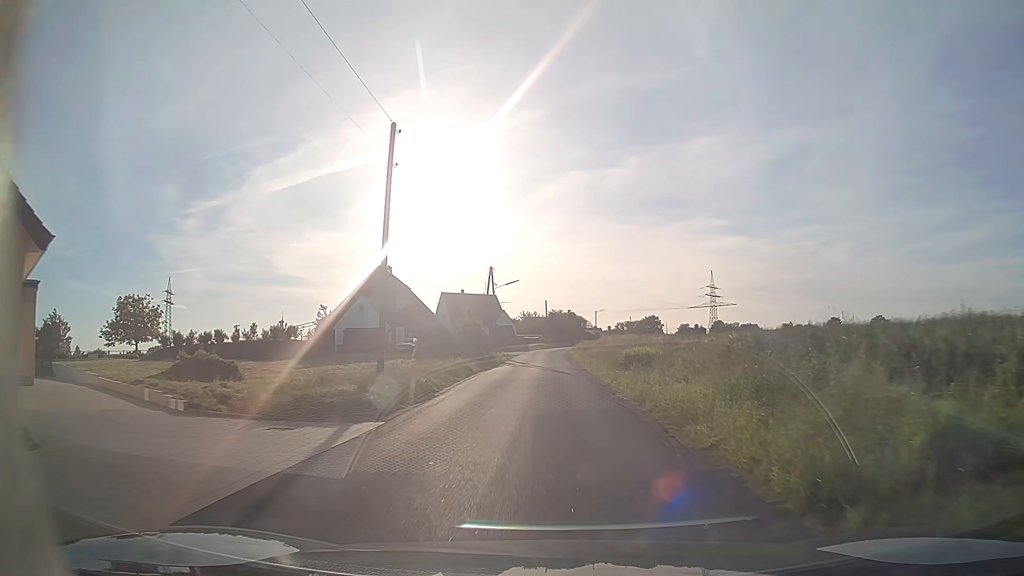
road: unclassified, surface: asphalt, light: Day
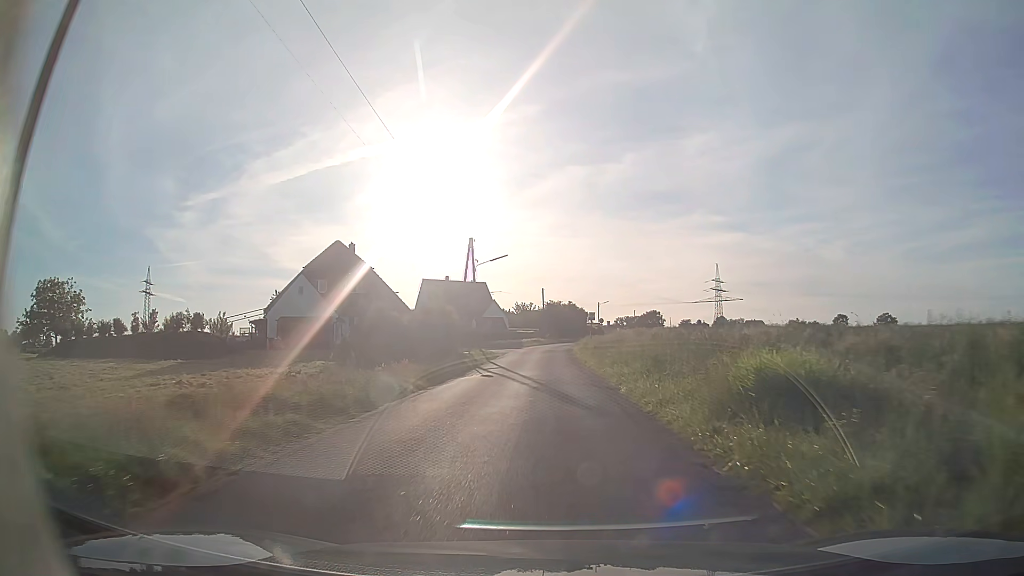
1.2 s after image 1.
(+0.1, +15.5) m; 0°
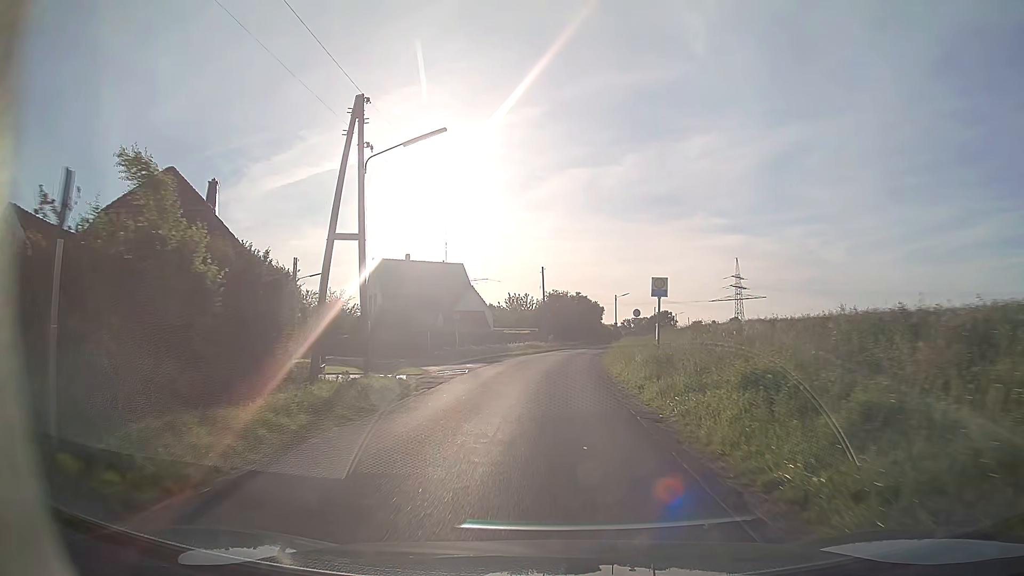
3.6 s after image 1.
(0.0, +30.8) m; 0°
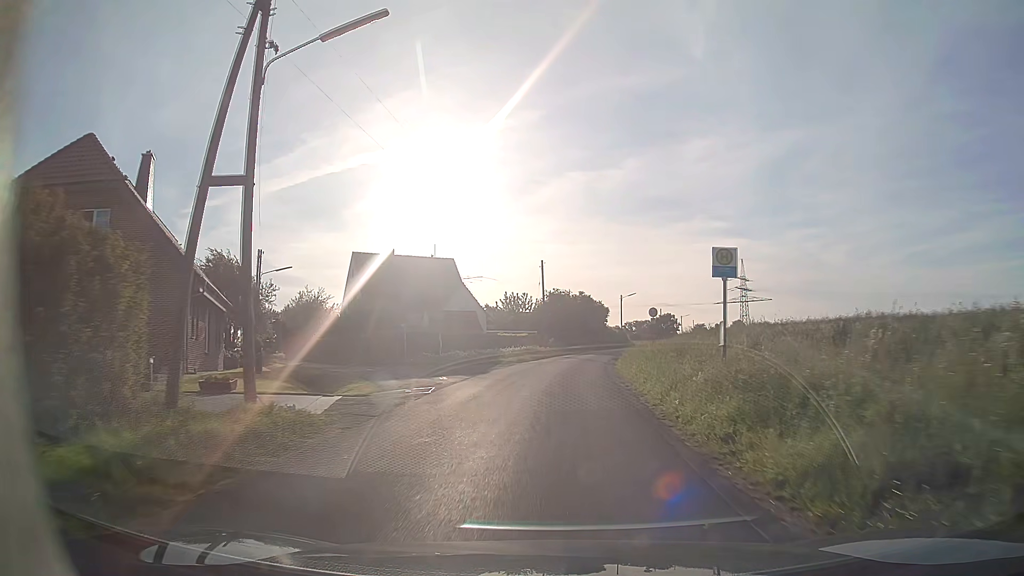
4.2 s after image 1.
(0.0, +7.8) m; 0°
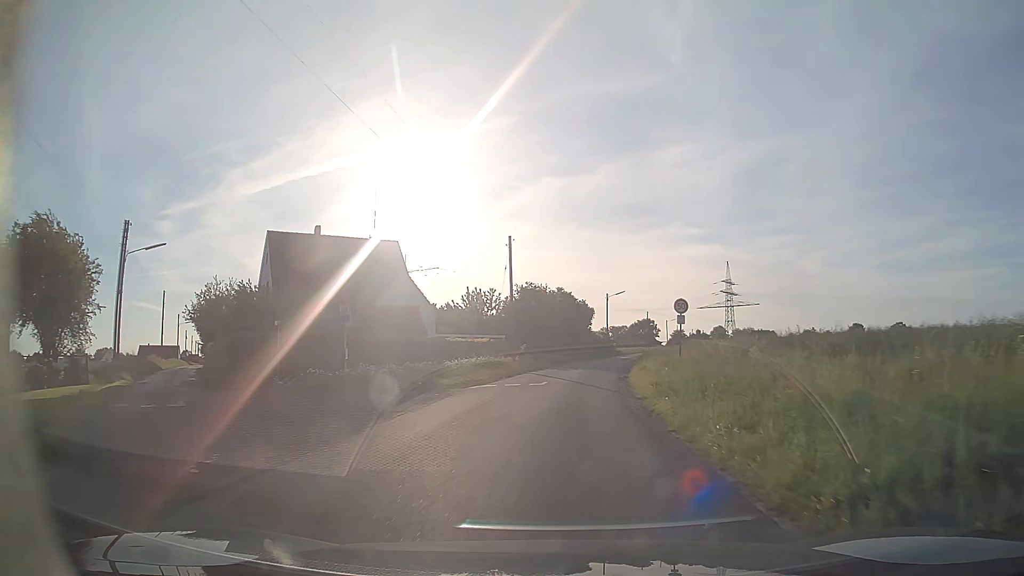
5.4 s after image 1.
(+0.2, +15.6) m; +2°
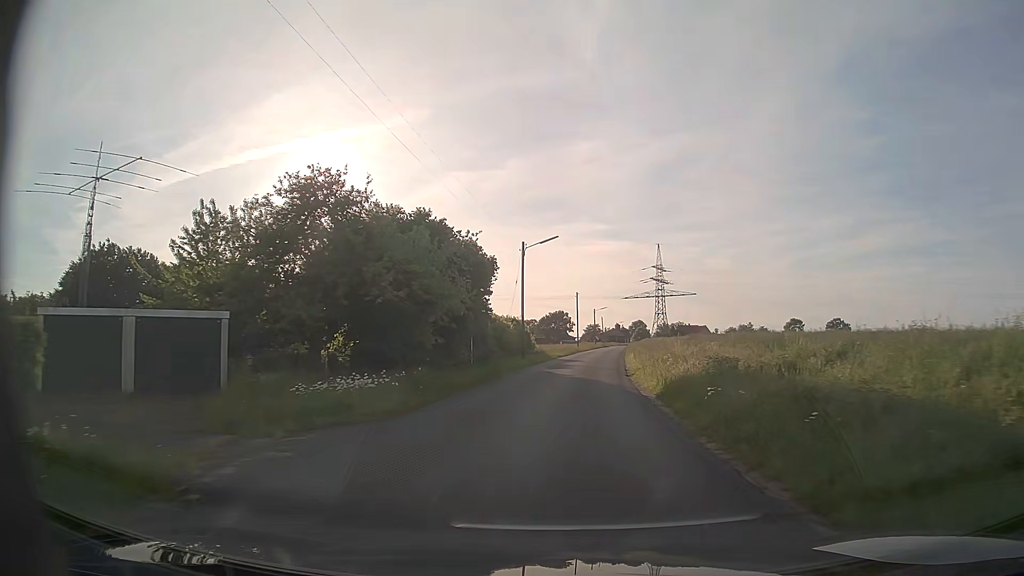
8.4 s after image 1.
(+2.8, +39.8) m; +8°
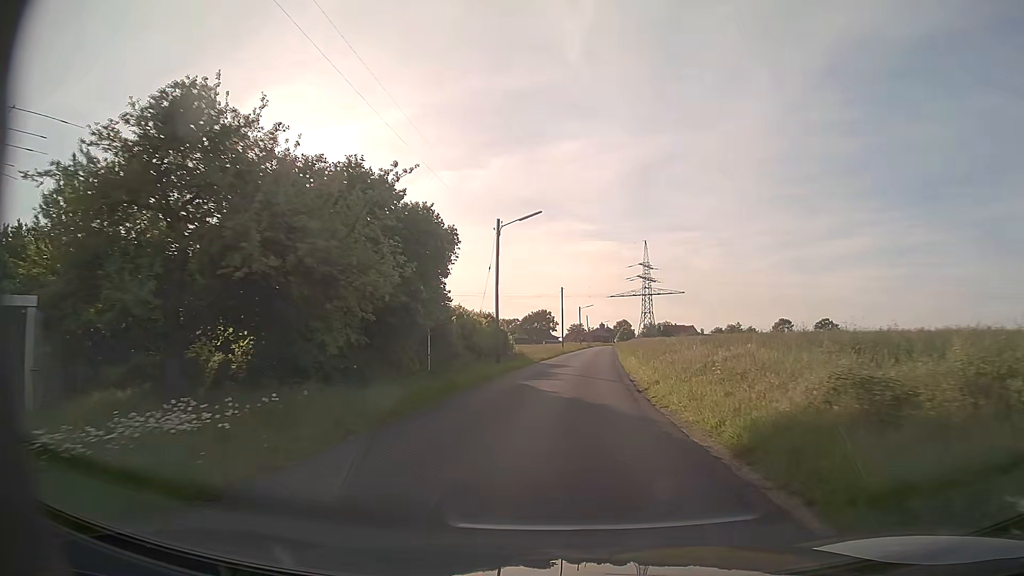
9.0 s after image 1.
(+0.1, +8.2) m; +1°
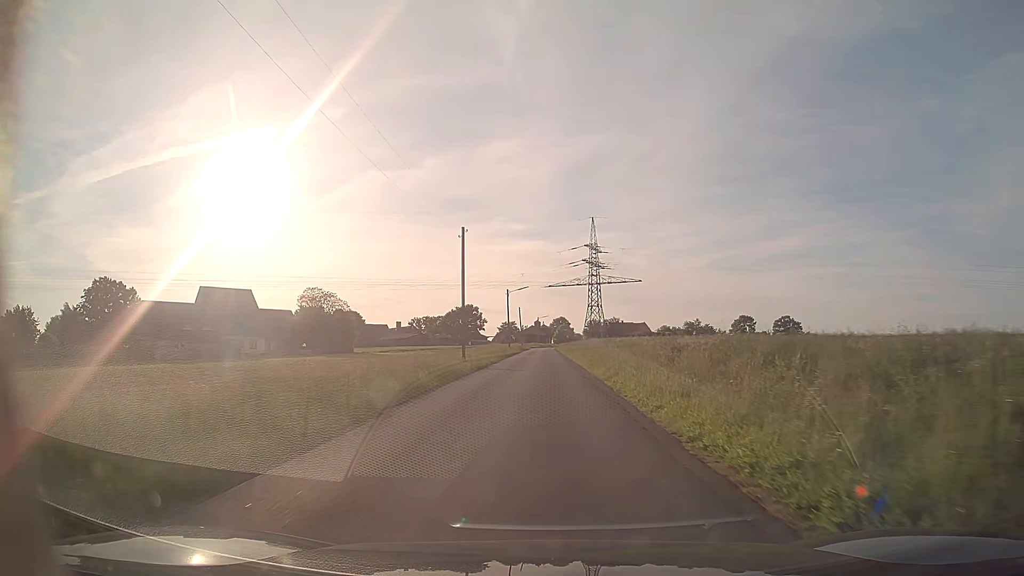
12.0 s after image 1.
(+2.8, +42.2) m; +6°
(0, +10) (0, +20) (0, +30) (0, +40) (0, +50) (0, +60) (0, +70) (0, +80) (0, +90) (0, +100) m
